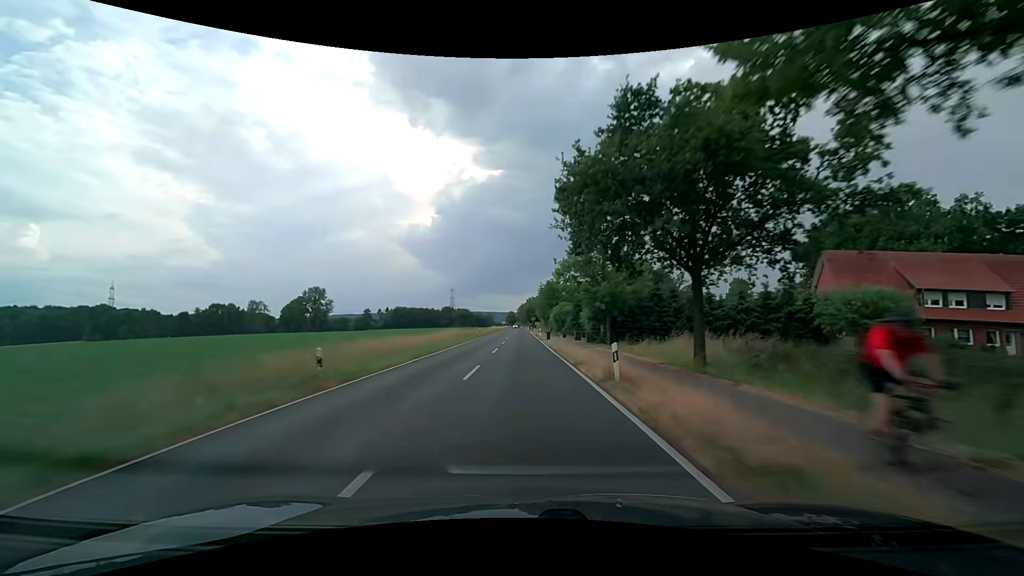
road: secondary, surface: asphalt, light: Day
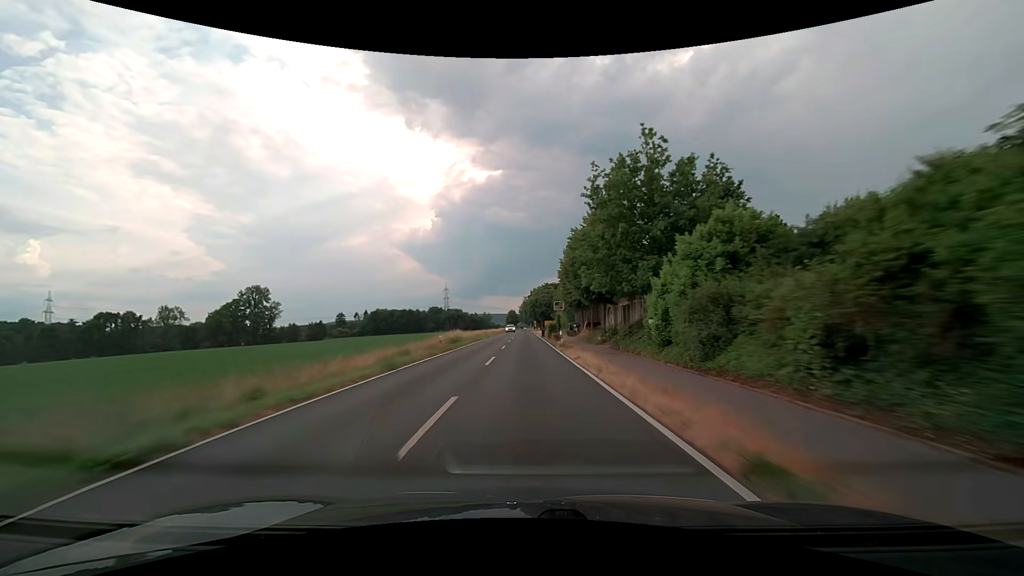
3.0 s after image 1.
(-0.4, +79.0) m; -1°
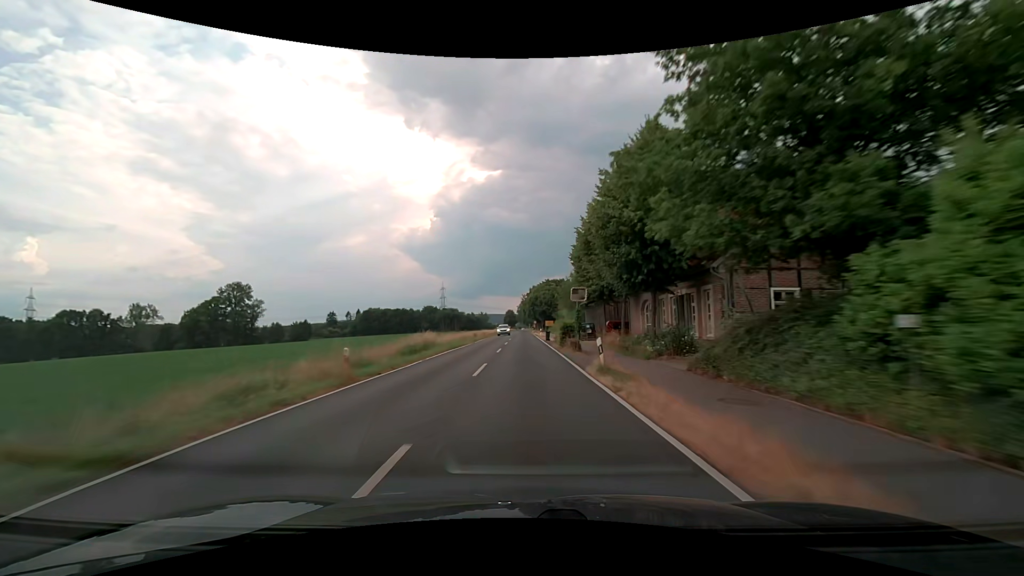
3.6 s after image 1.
(+0.1, +15.8) m; 0°
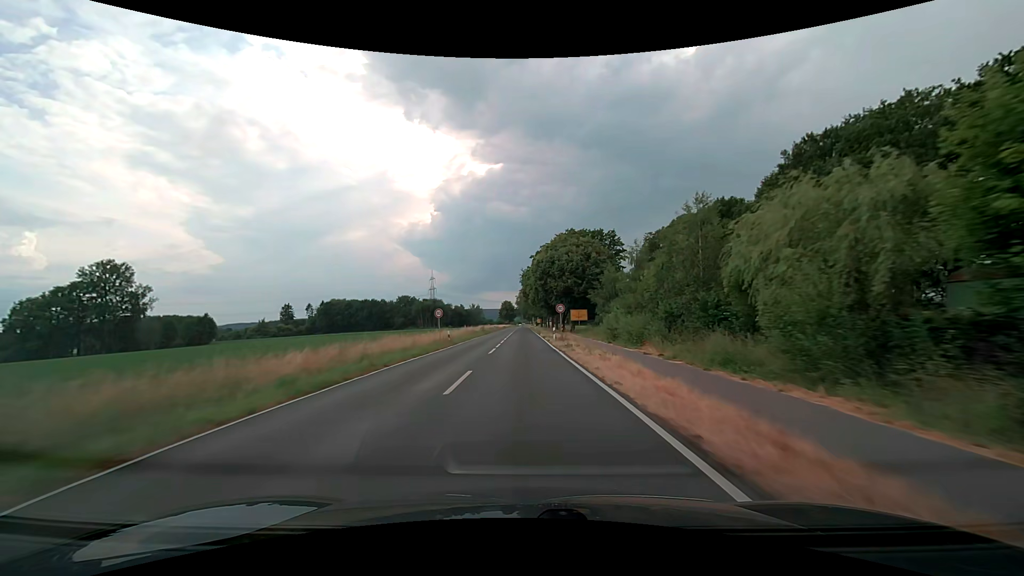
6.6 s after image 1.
(+0.1, +75.4) m; 0°
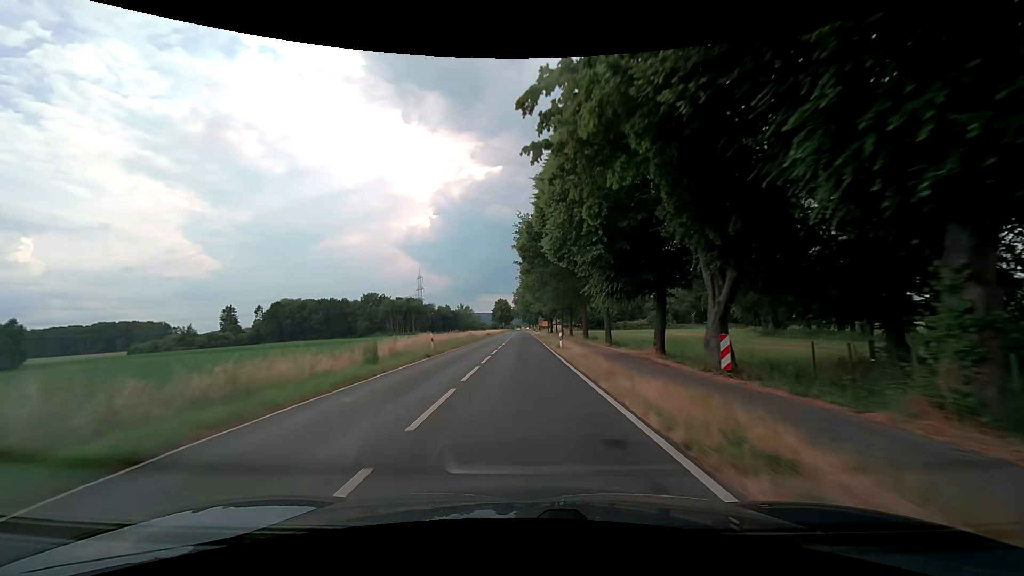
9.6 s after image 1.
(-0.2, +62.0) m; 0°
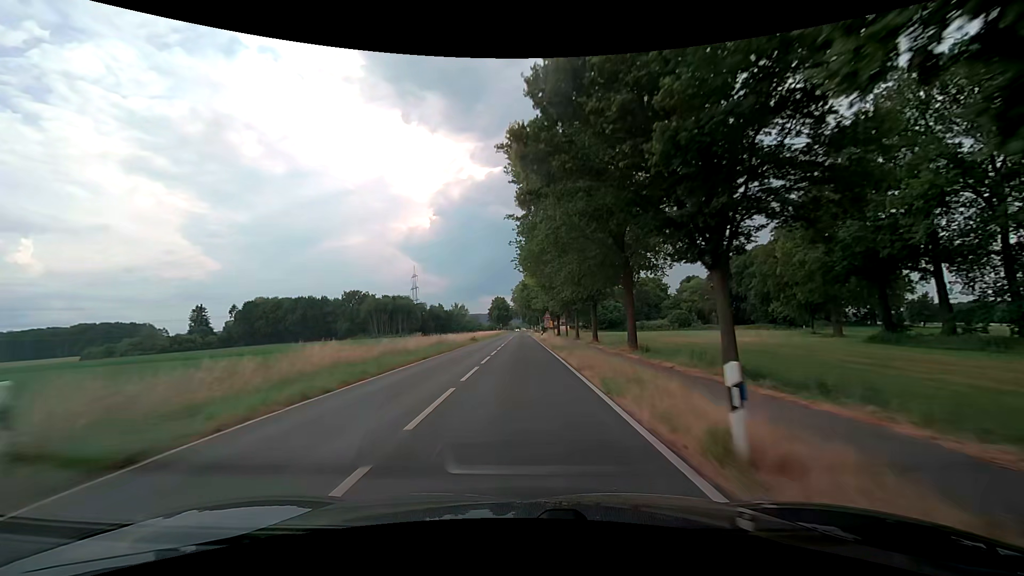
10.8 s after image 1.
(+0.1, +23.9) m; 0°
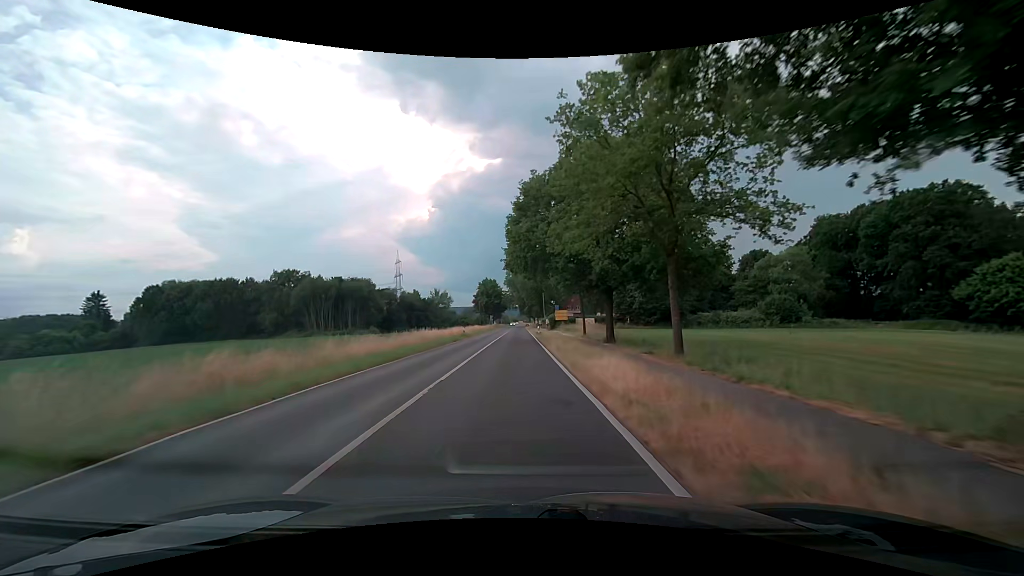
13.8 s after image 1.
(+0.2, +55.3) m; 0°
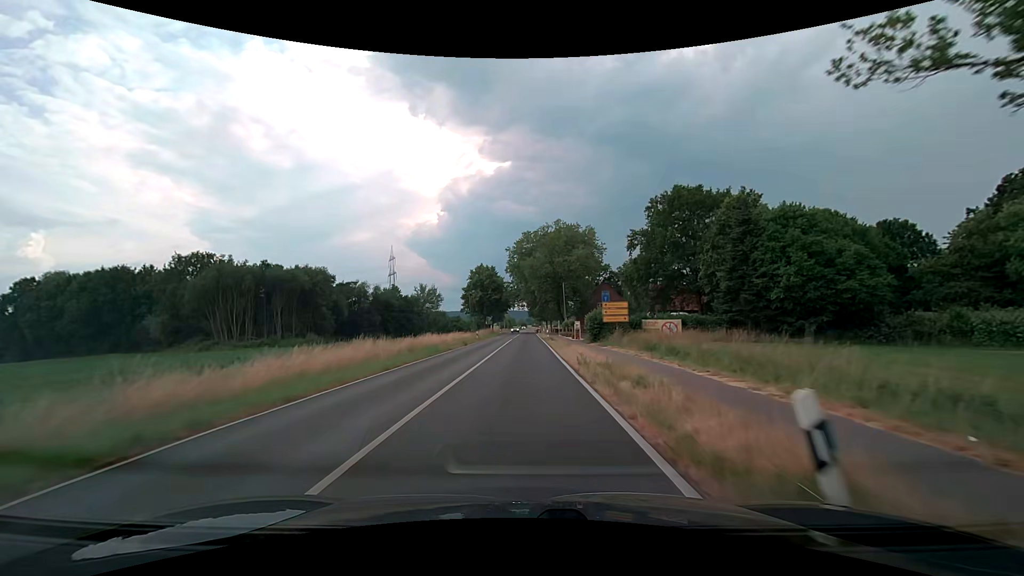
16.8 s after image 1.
(-0.2, +45.9) m; -1°
(0, +10) (0, +20) (0, +30) (0, +40) (0, +50) (+1, +60) (+1, +70) (+1, +80) (+1, +90) (+1, +100) m
